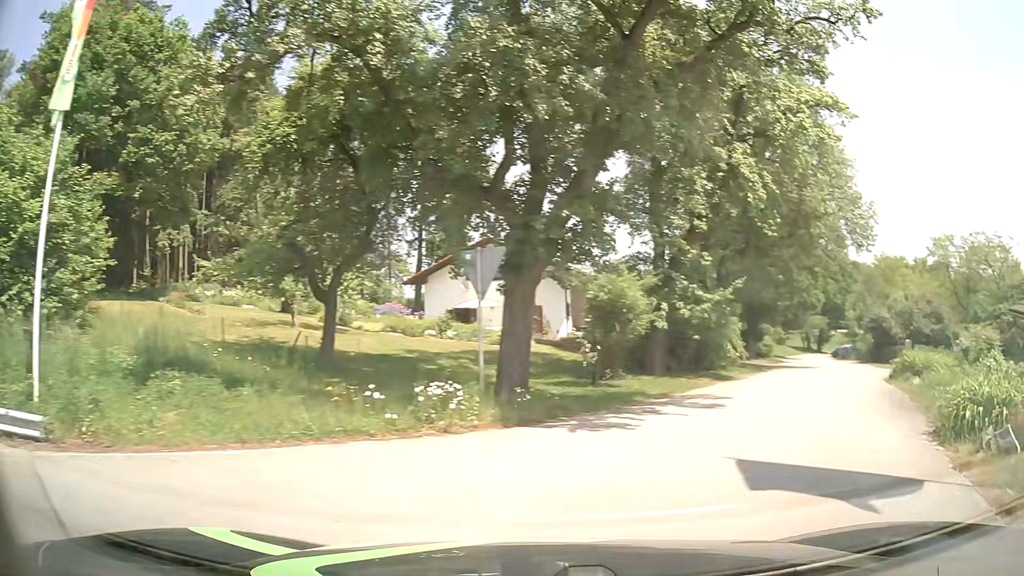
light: Day
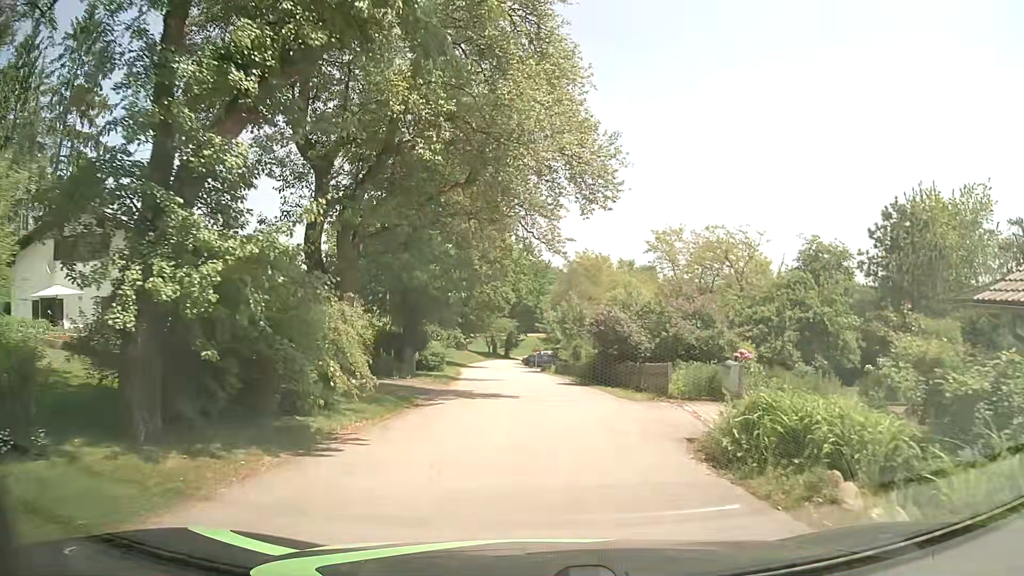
(+3.8, +10.5) m; +29°
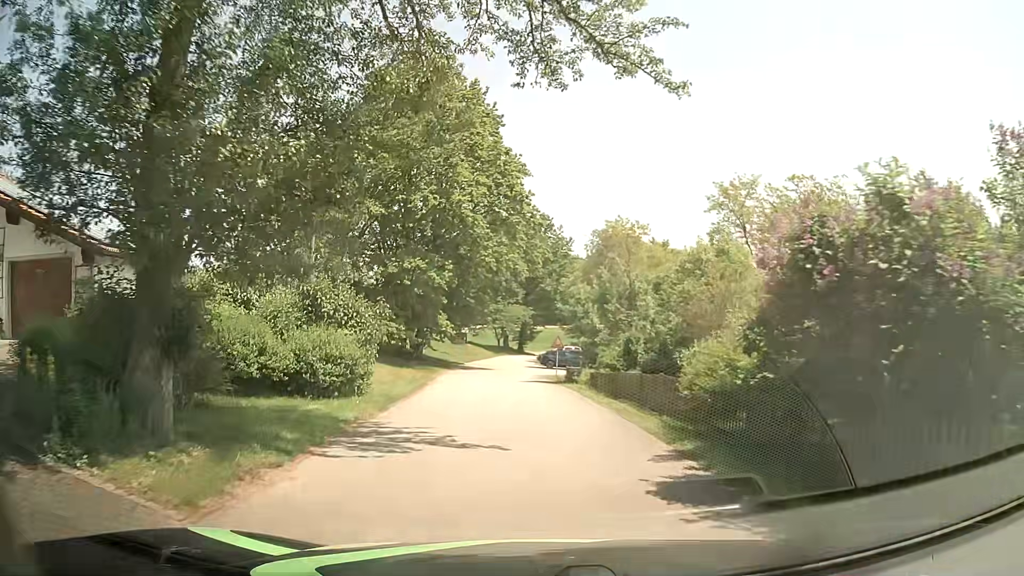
(0.0, +17.2) m; 0°
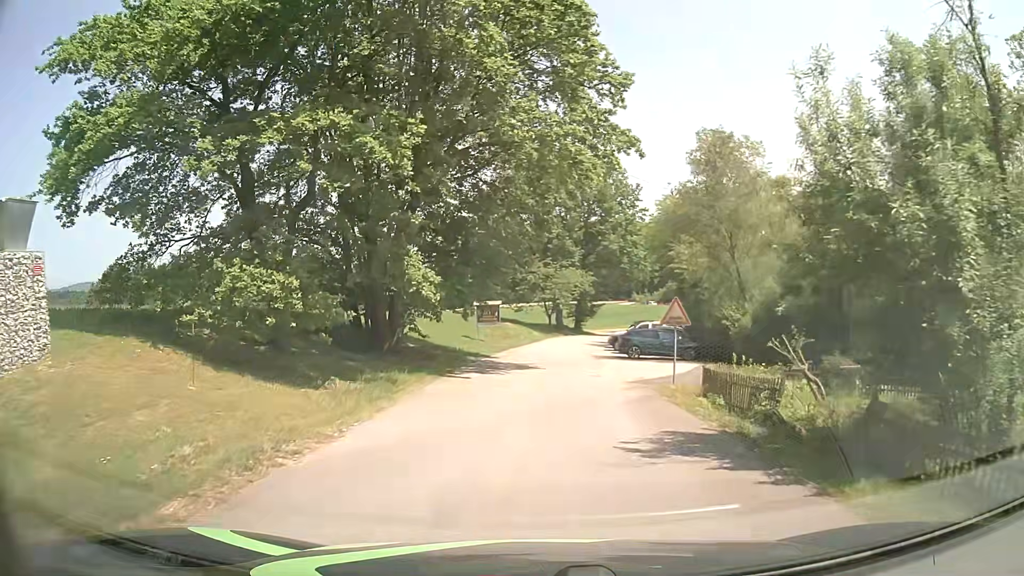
(-1.5, +20.8) m; -6°
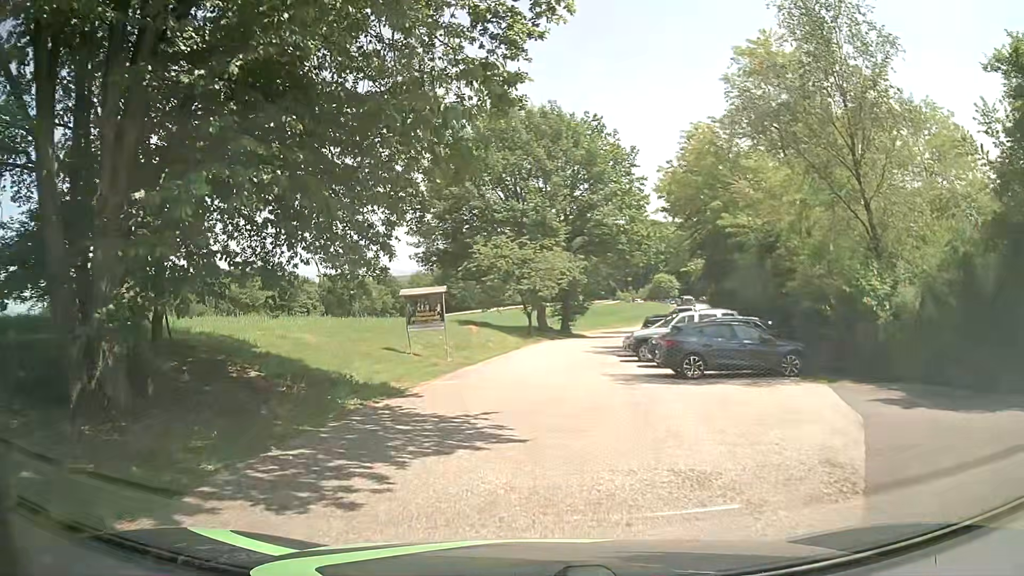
(+0.2, +15.2) m; +2°
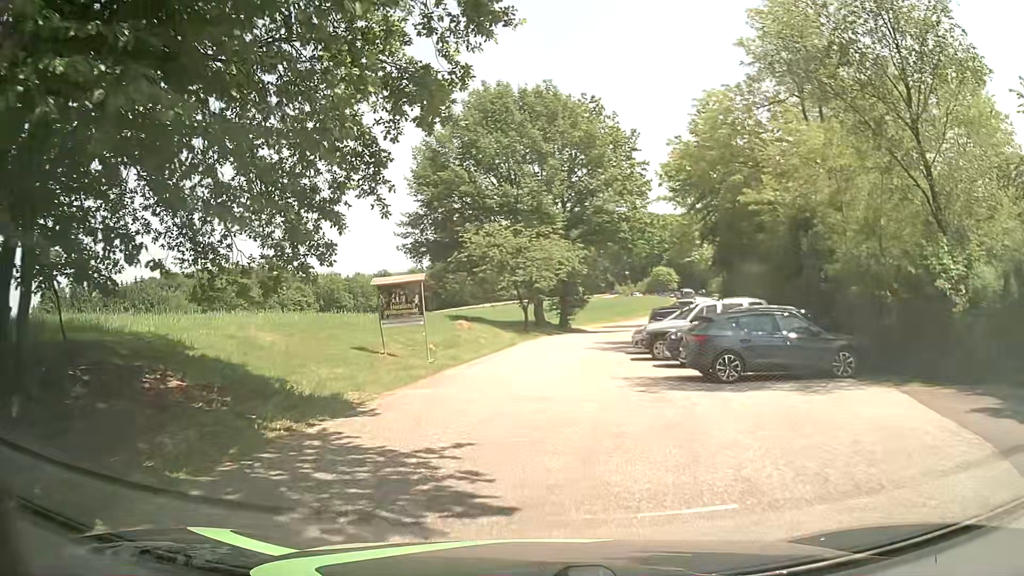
(0.0, +3.4) m; +1°
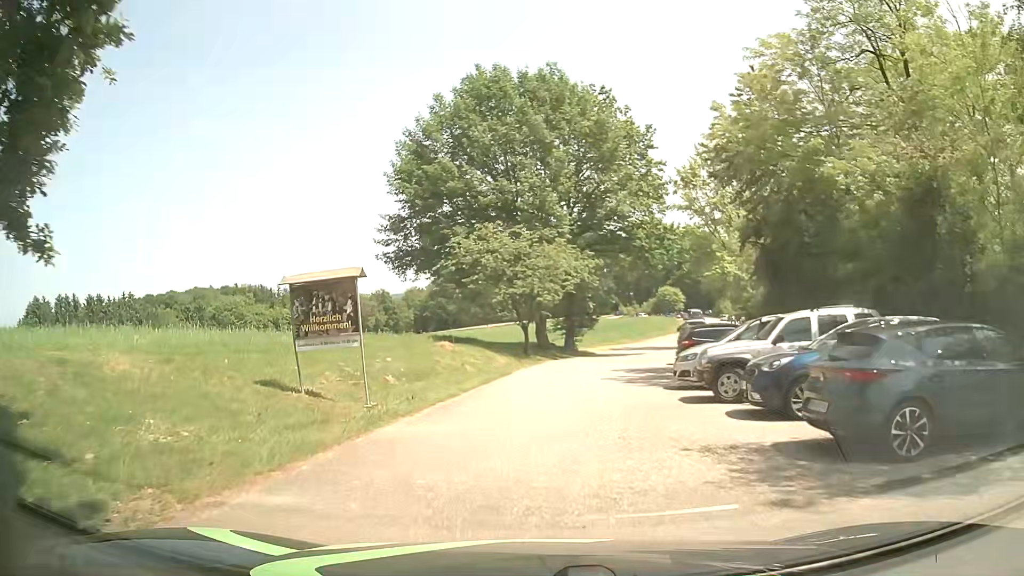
(-0.1, +7.0) m; 0°
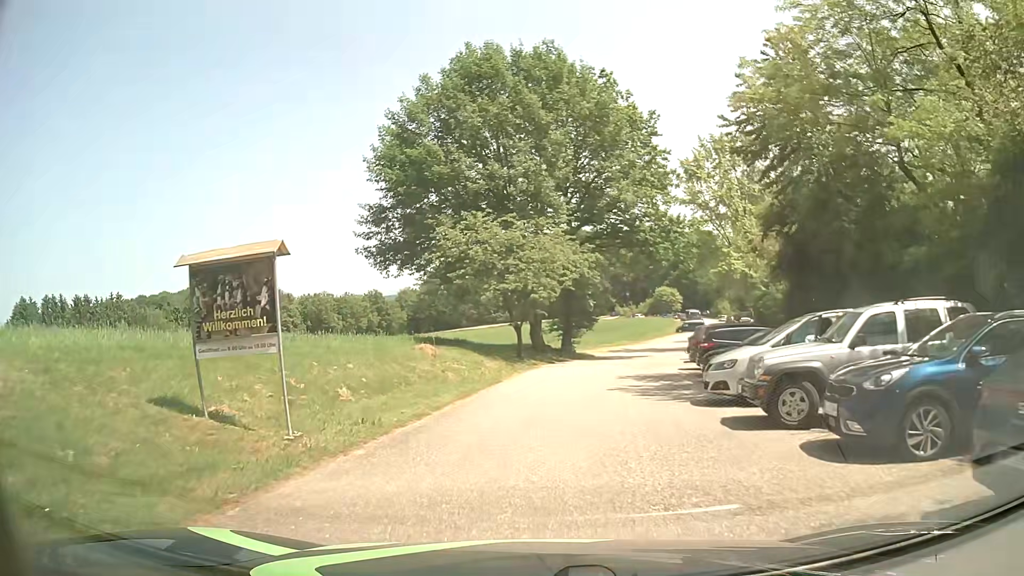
(0.0, +3.6) m; +2°
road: service
